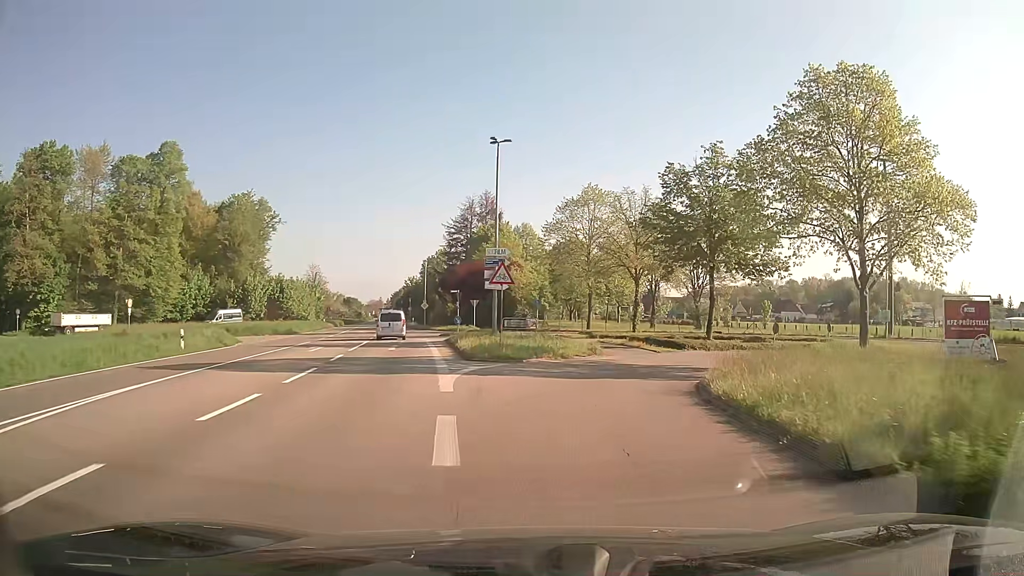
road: unclassified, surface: asphalt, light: Day
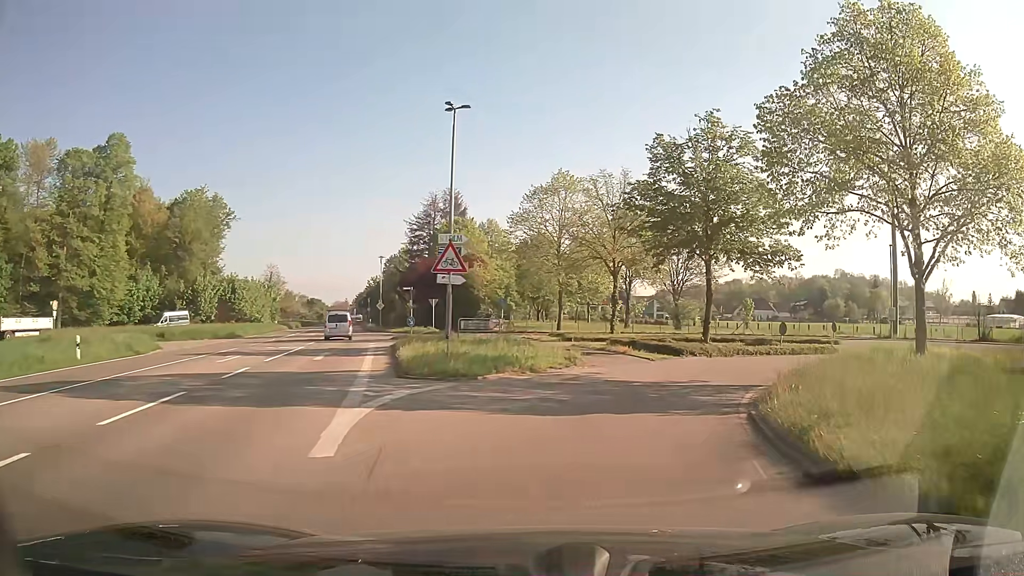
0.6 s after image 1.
(+0.1, +5.6) m; +3°
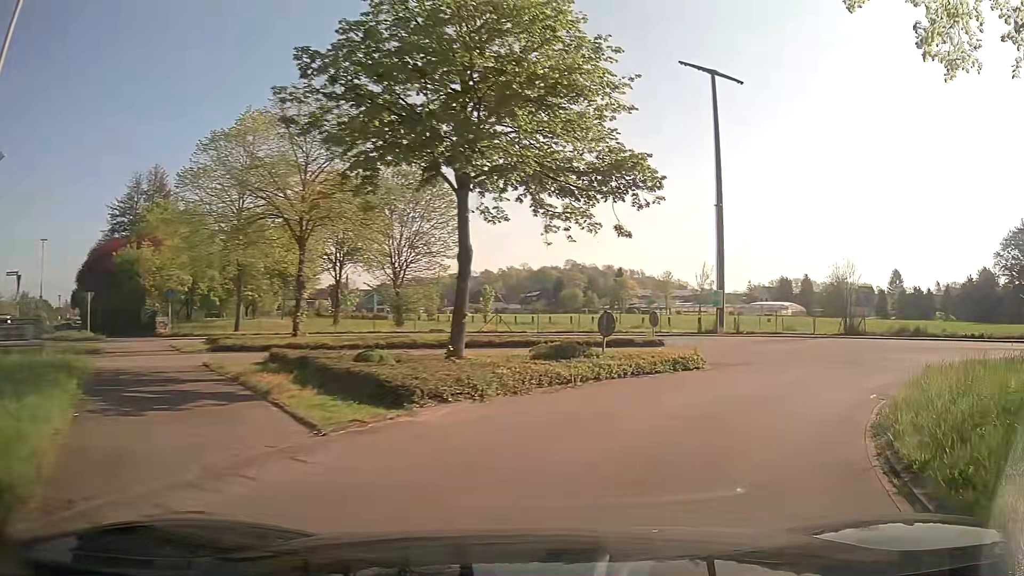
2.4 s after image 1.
(+2.6, +14.6) m; +23°
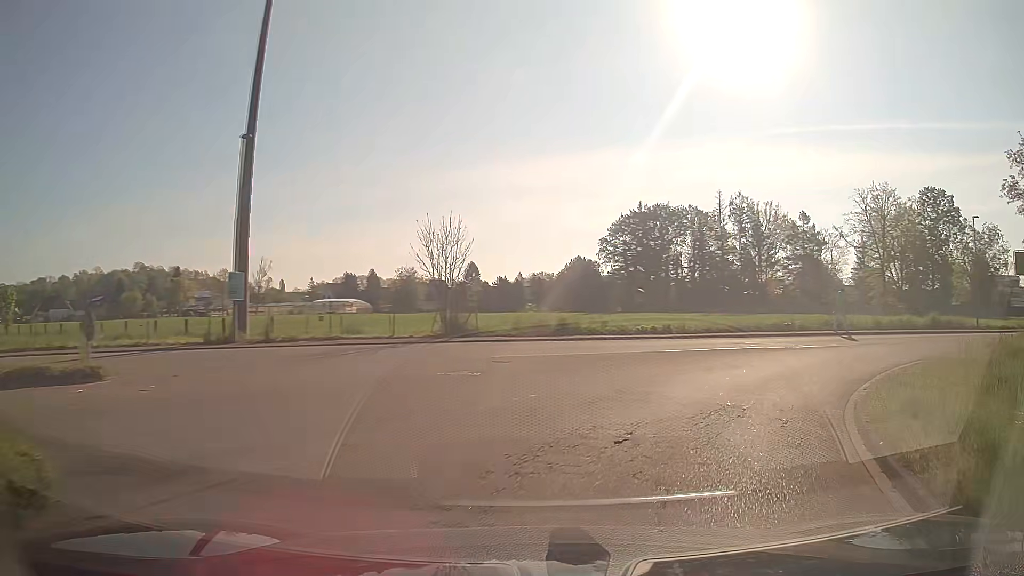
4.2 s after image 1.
(+3.9, +12.4) m; +38°
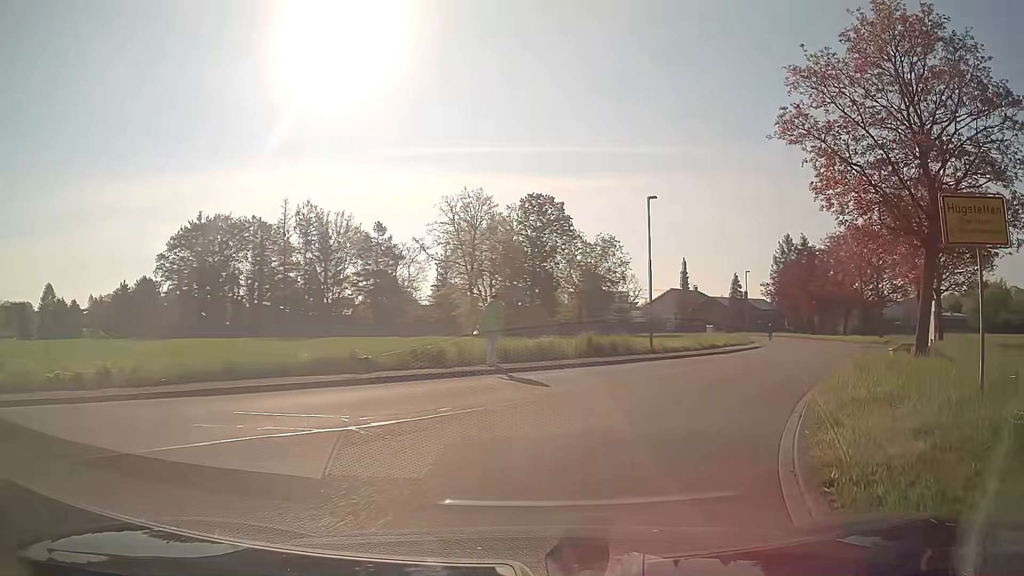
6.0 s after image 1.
(+4.0, +12.5) m; +35°
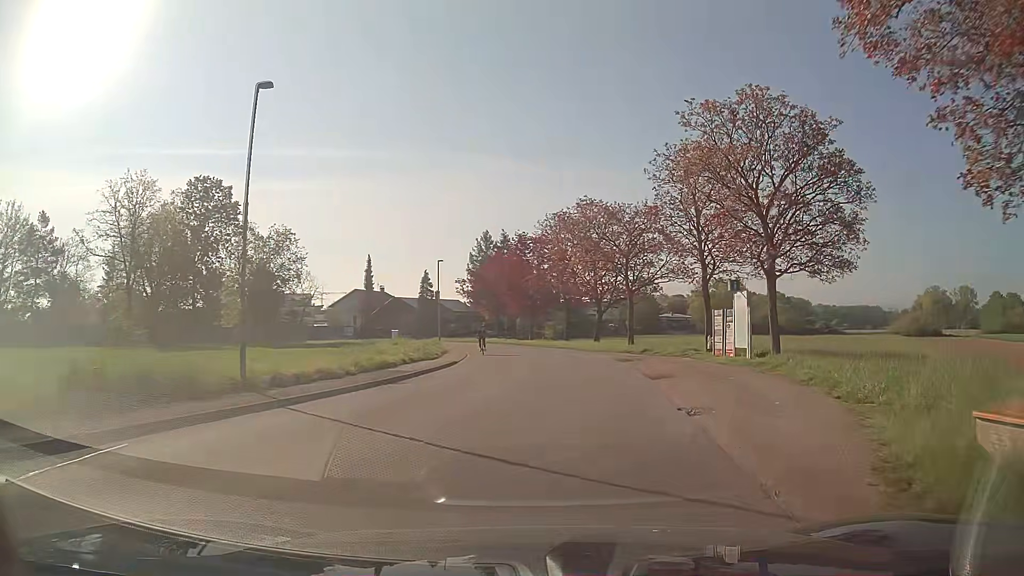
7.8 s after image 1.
(+3.9, +13.7) m; +27°
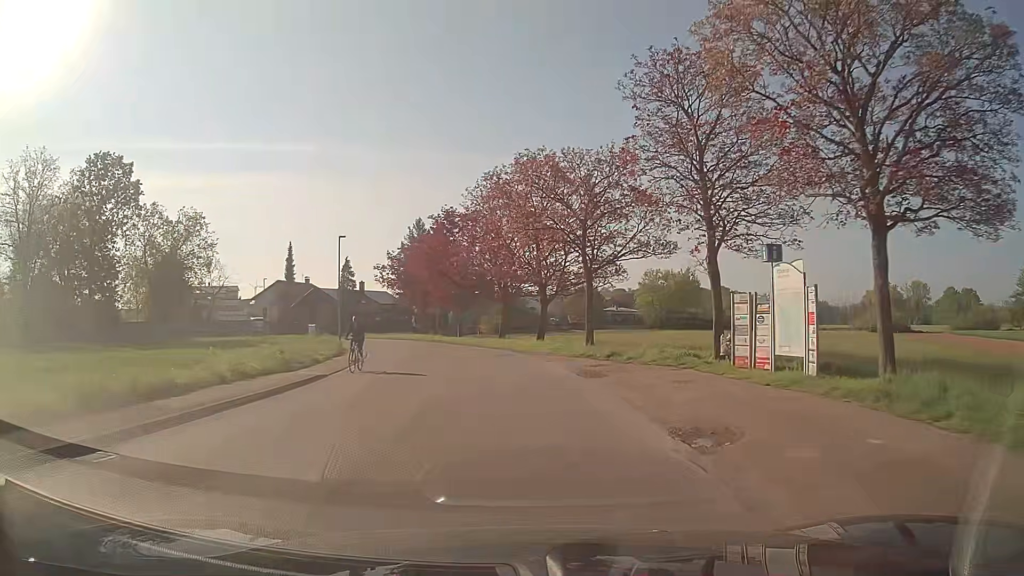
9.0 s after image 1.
(+0.6, +10.7) m; +5°
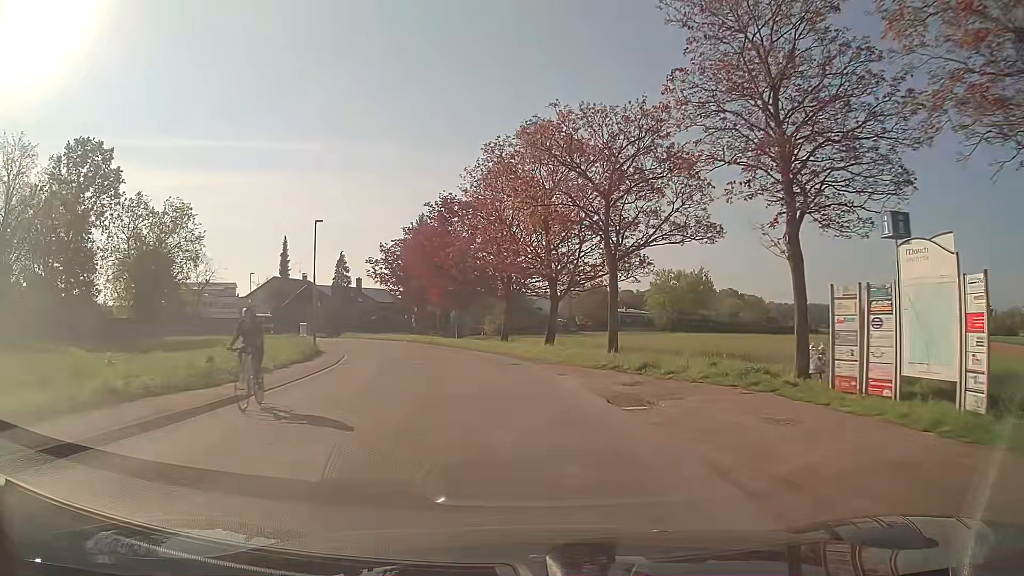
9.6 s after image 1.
(0.0, +5.7) m; 0°
(0, +10) (-1, +20) (-3, +30) (-5, +39) (-9, +49) (-14, +58) (-20, +65) (-27, +73) (-34, +80) (-40, +87) m
